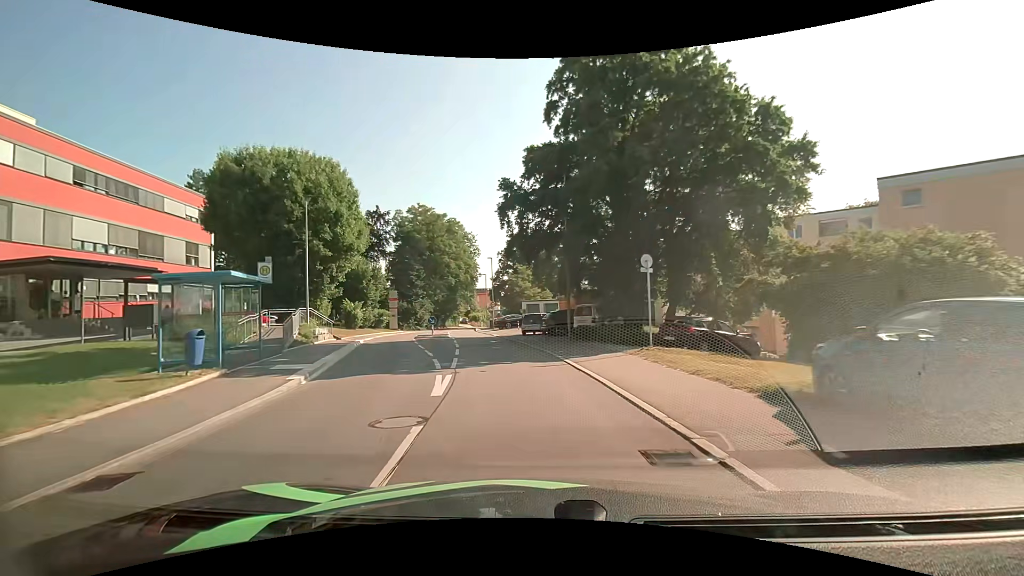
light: Day
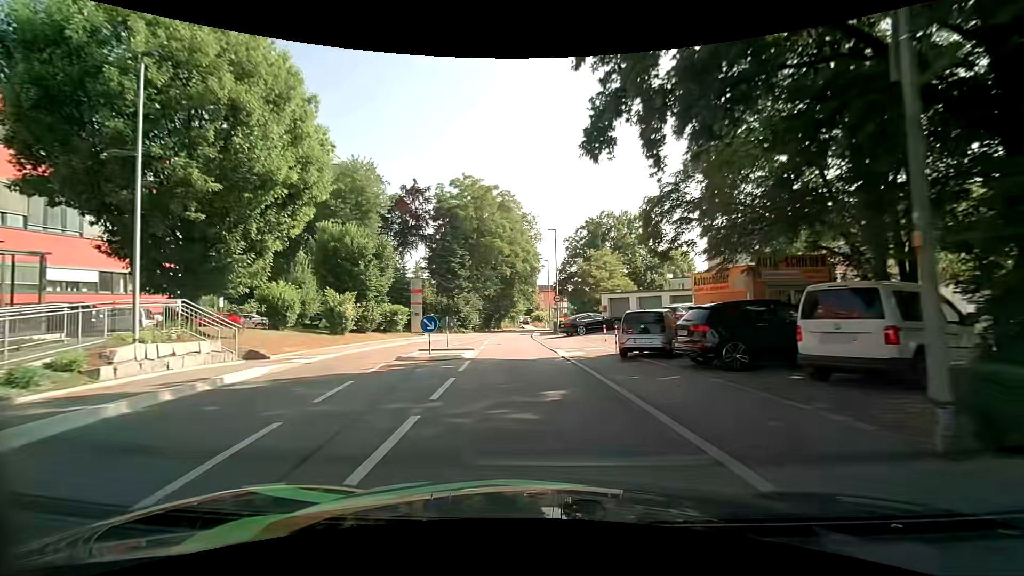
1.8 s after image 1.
(-1.3, +18.3) m; -7°
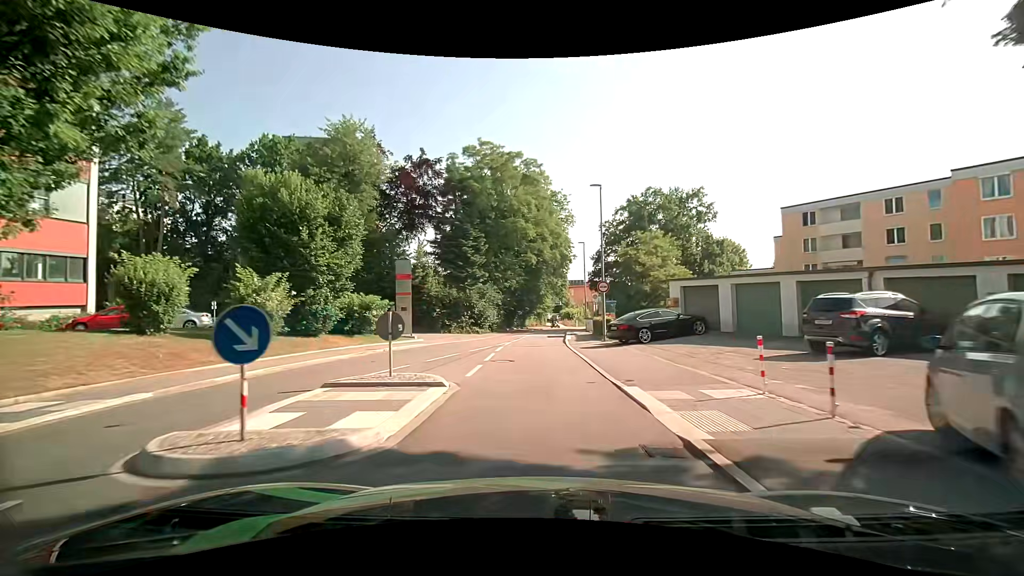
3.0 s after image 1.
(-0.4, +12.1) m; -2°
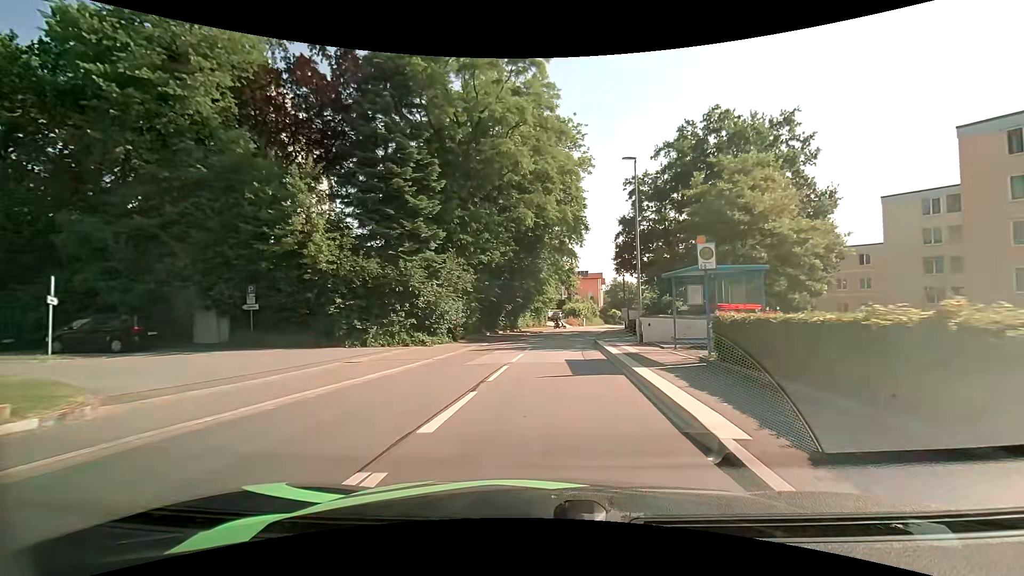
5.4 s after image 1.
(-0.5, +23.4) m; 0°
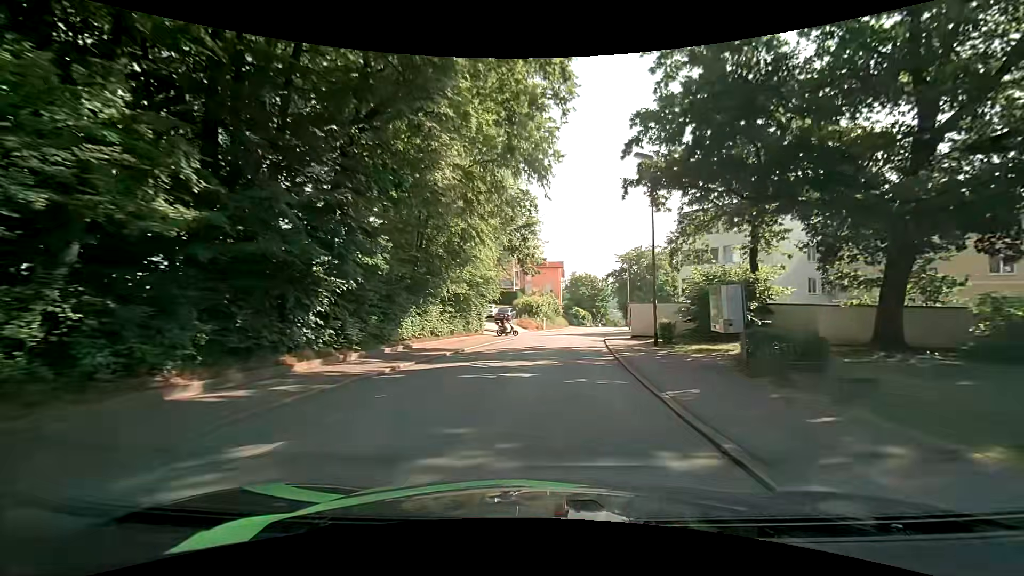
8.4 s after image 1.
(+1.5, +28.9) m; +7°
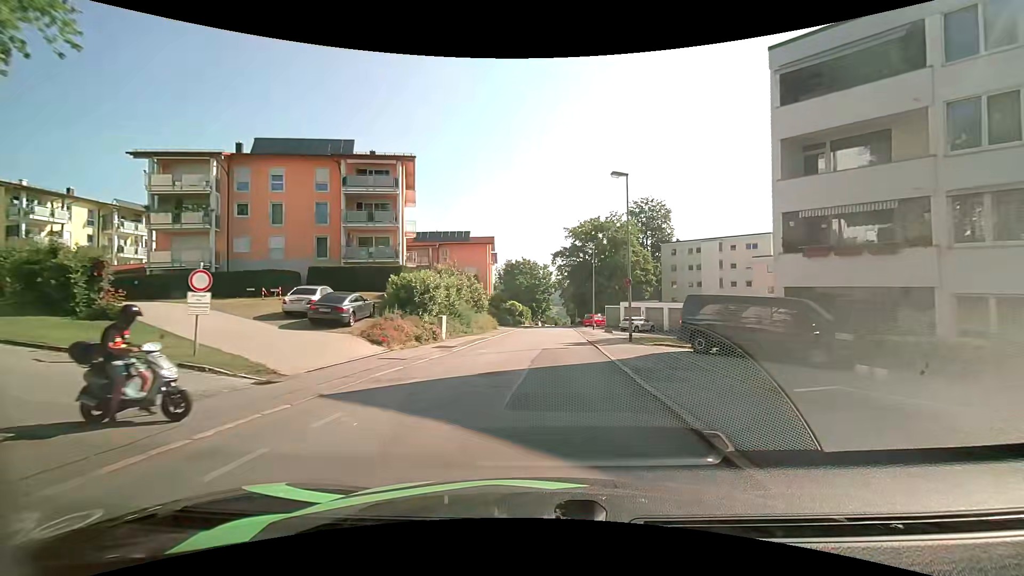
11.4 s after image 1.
(+1.6, +31.9) m; +6°
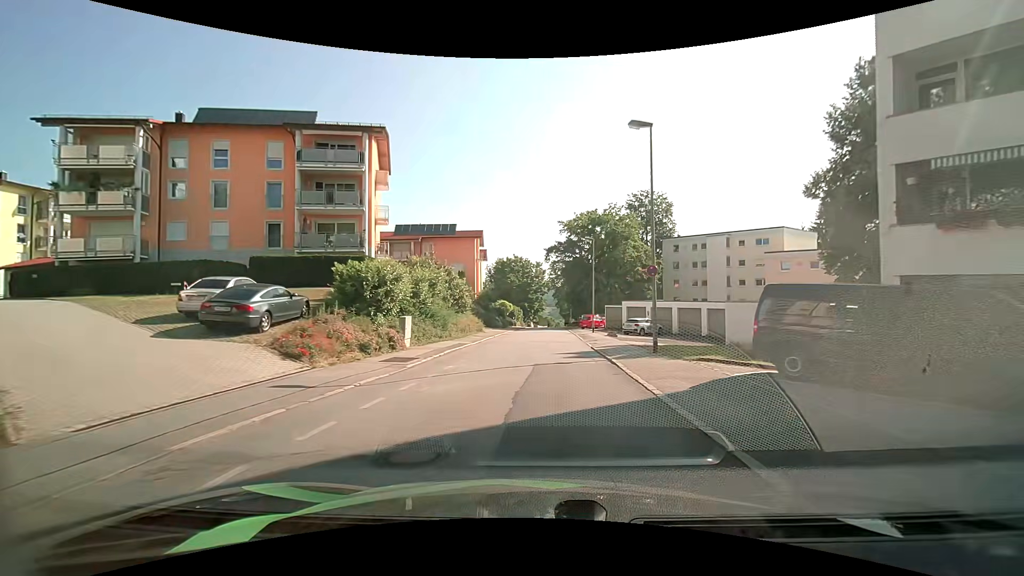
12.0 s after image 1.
(+0.1, +6.4) m; +1°
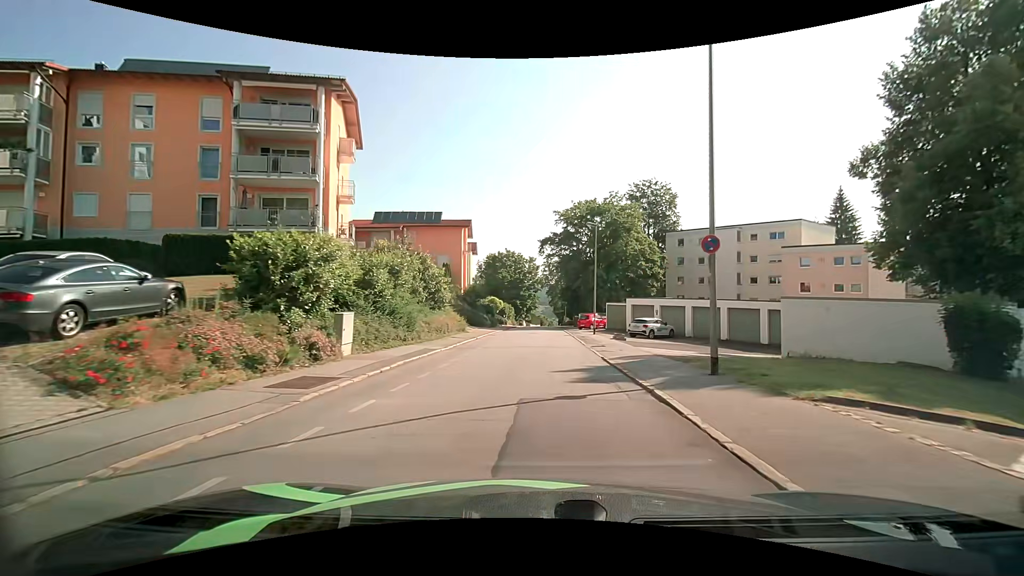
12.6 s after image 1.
(0.0, +6.4) m; 0°
(0, +10) (0, +20) (+1, +30) (+1, +40) (+1, +50) (+1, +60) (+1, +70) (+1, +80) (+2, +90) (+2, +100) m
